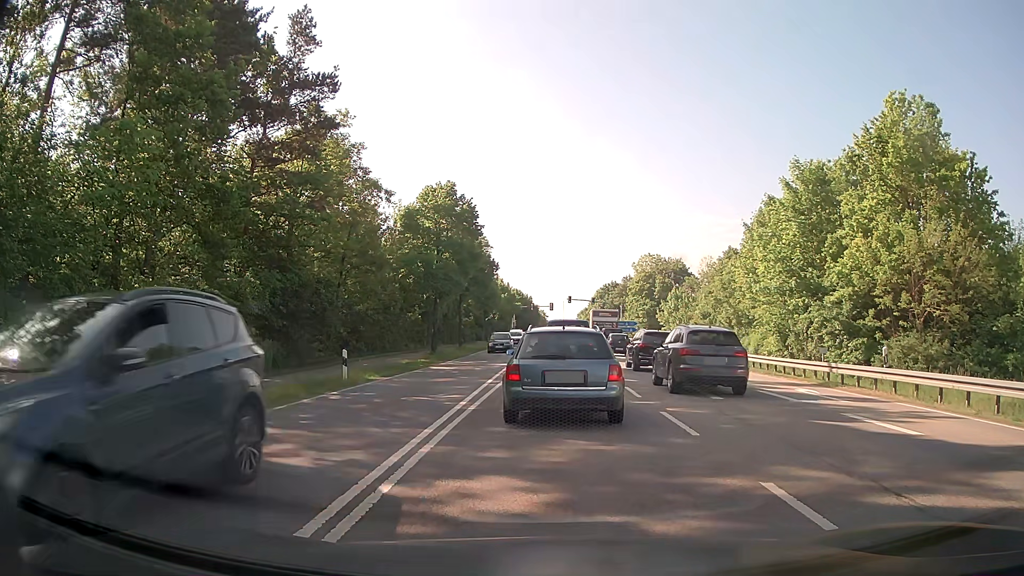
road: secondary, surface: asphalt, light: Day
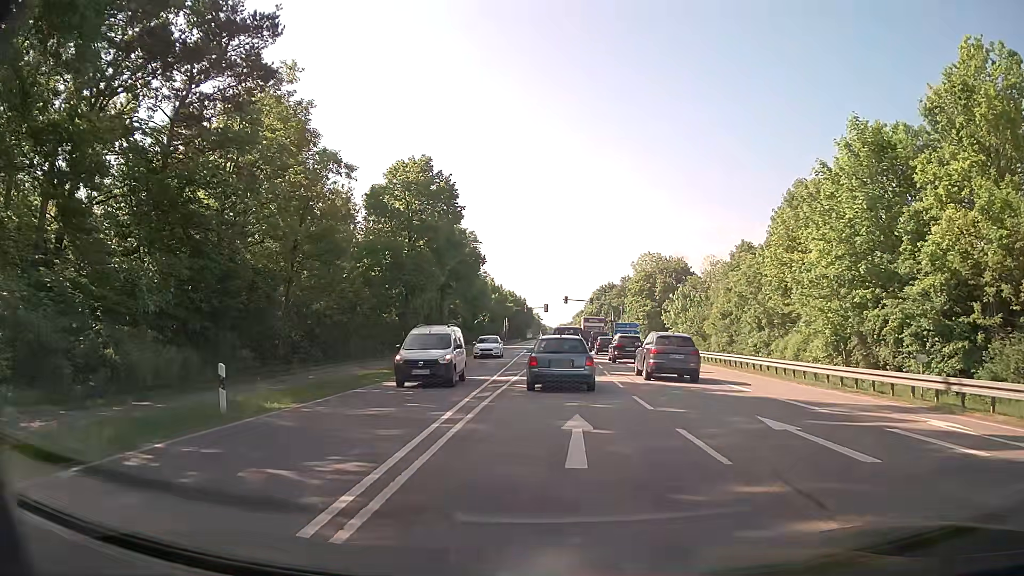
(-0.2, +8.1) m; -2°
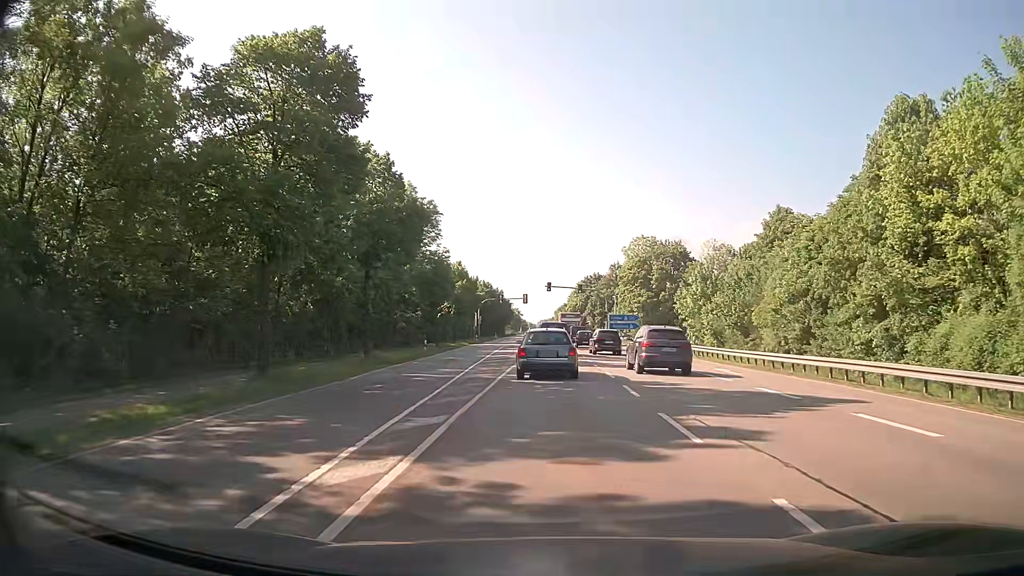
(+0.2, +17.3) m; +2°
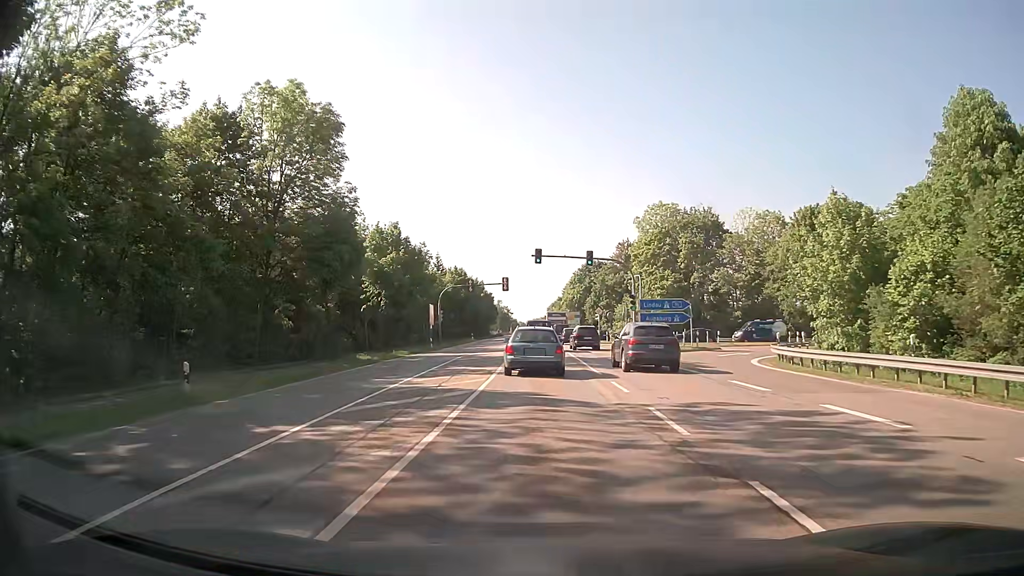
(+0.2, +29.5) m; +1°
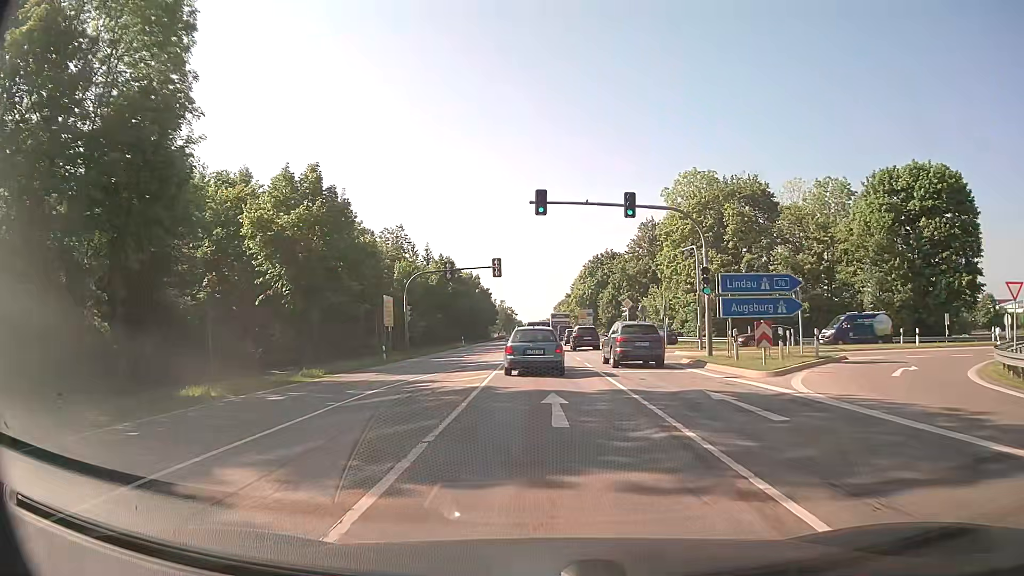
(-0.2, +19.2) m; -1°
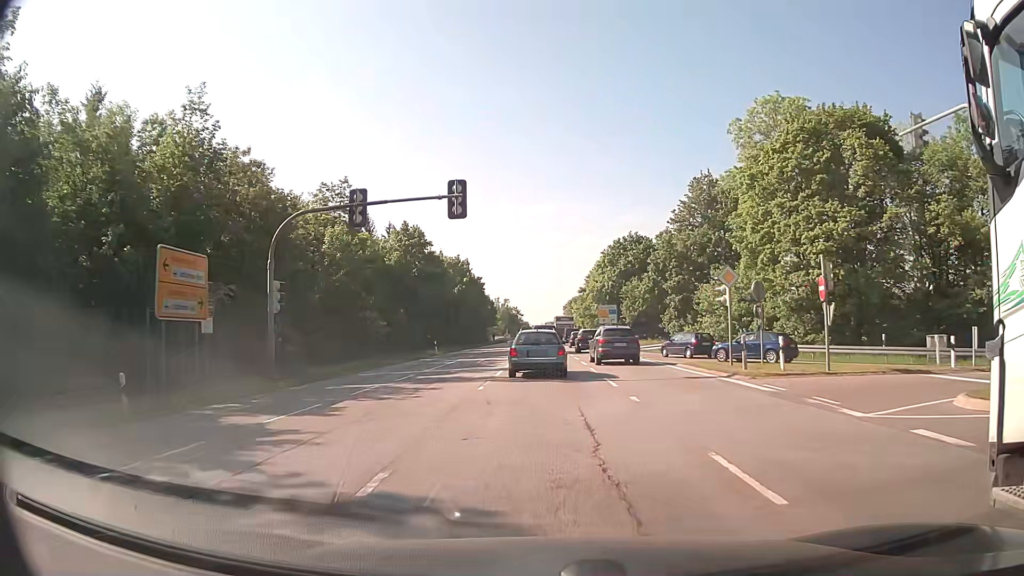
(-0.2, +25.8) m; 0°
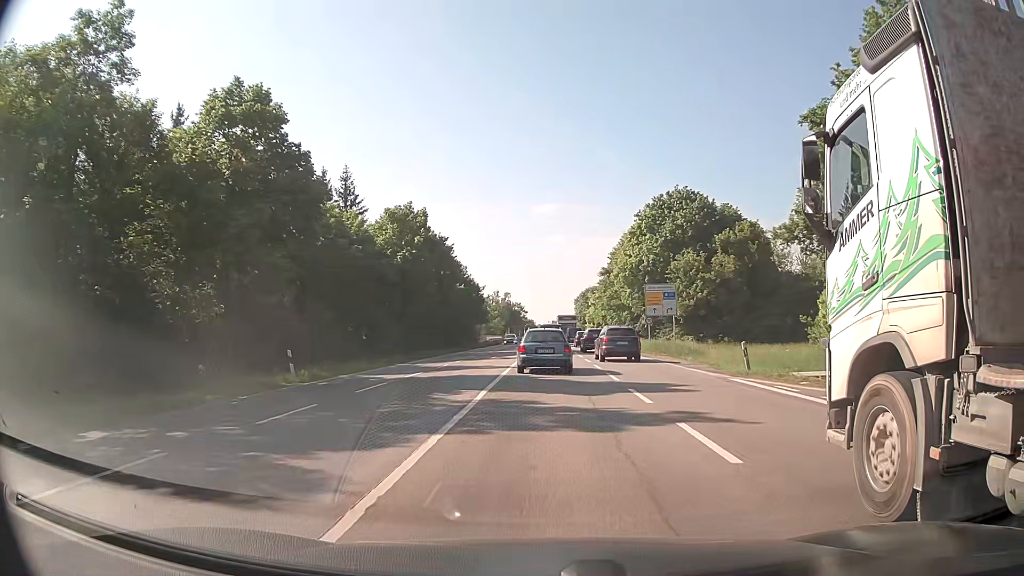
(-0.5, +34.2) m; -1°
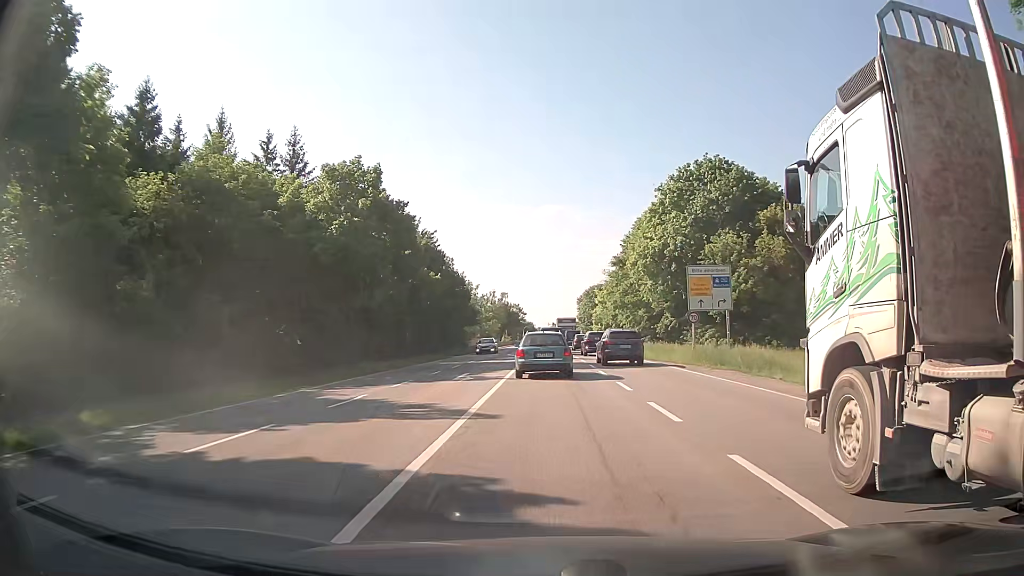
(+0.1, +14.6) m; 0°
(0, +10) (0, +20) (0, +30) (0, +40) (0, +50) (0, +60) (0, +70) (0, +80) (0, +90) (0, +100) m
